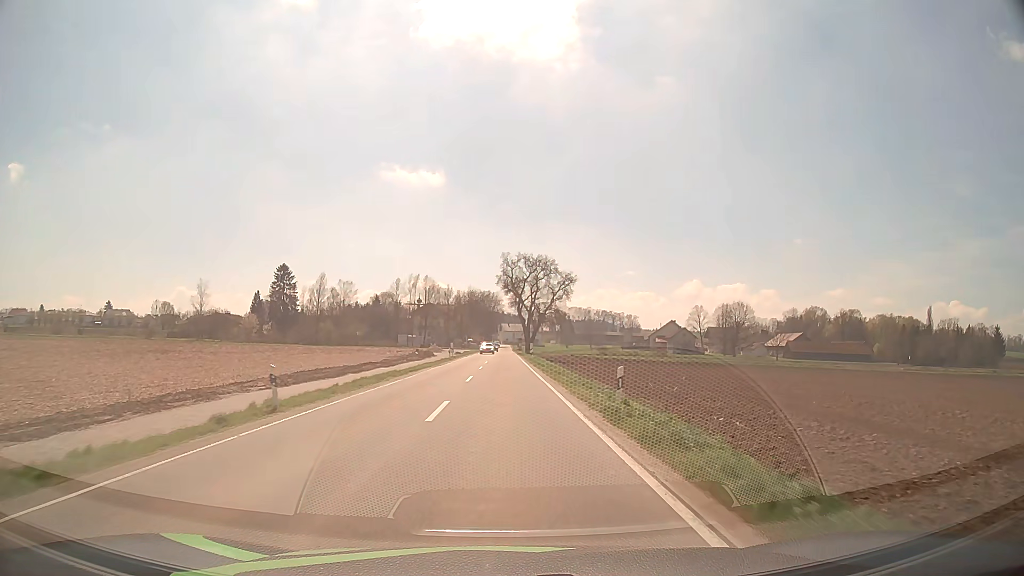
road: tertiary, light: Day
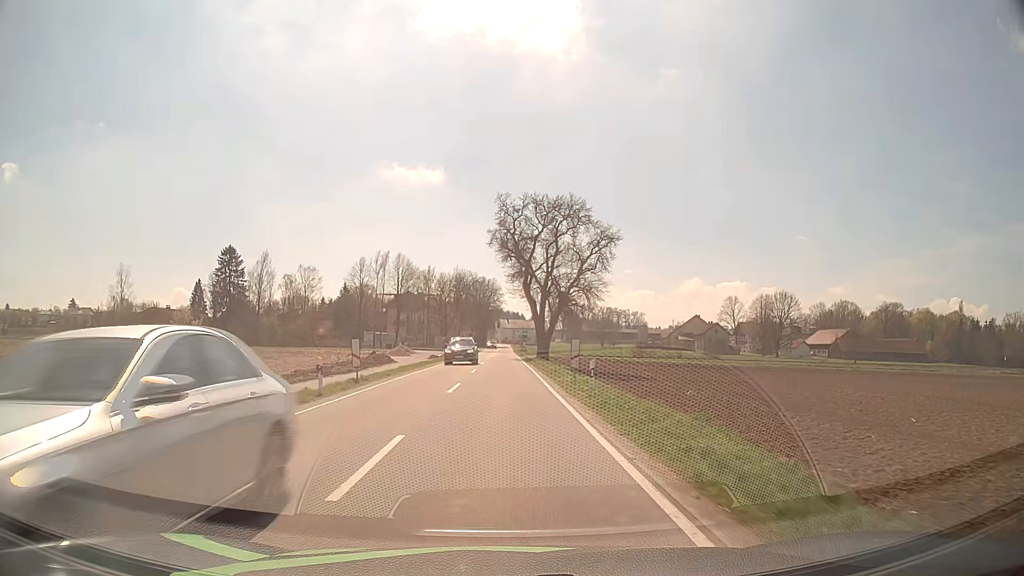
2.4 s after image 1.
(0.0, +42.2) m; 0°
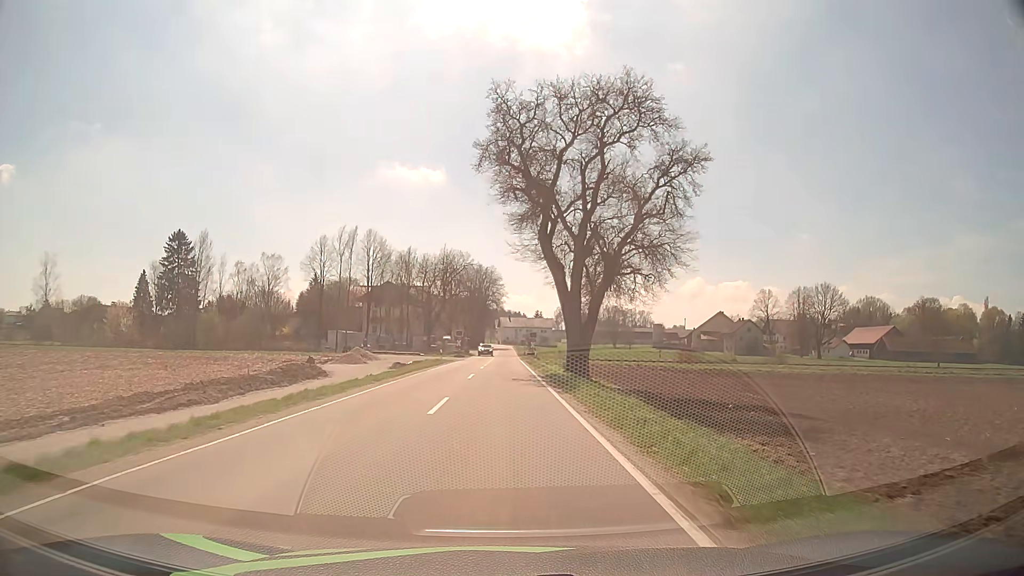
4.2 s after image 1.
(0.0, +29.2) m; 0°
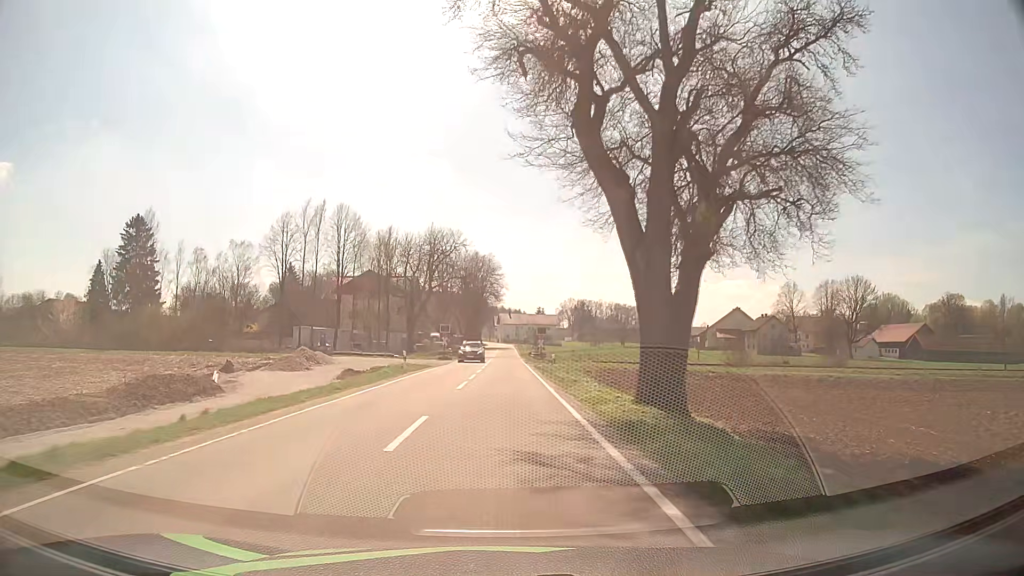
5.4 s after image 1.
(0.0, +18.1) m; 0°
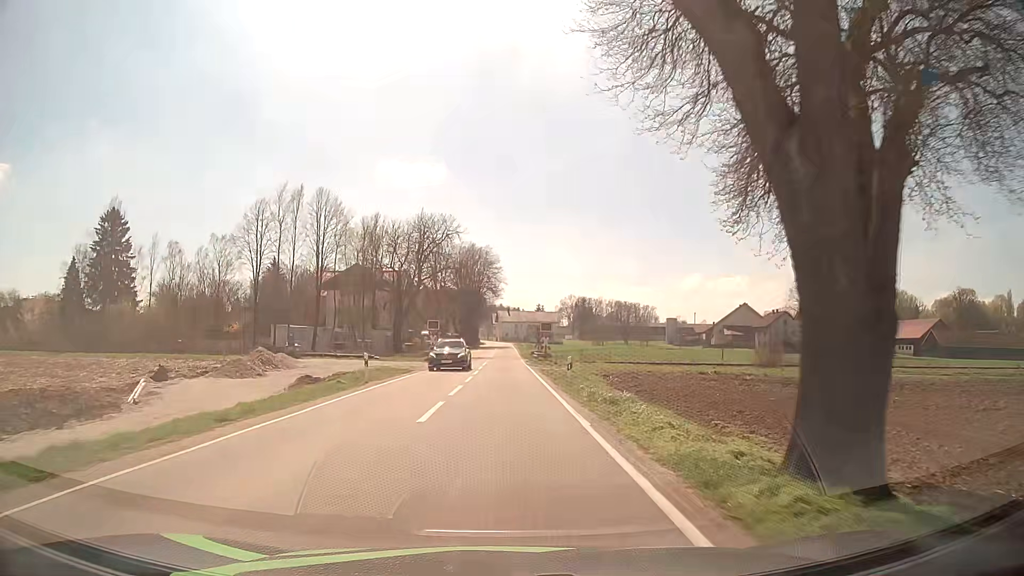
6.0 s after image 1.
(0.0, +8.6) m; 0°
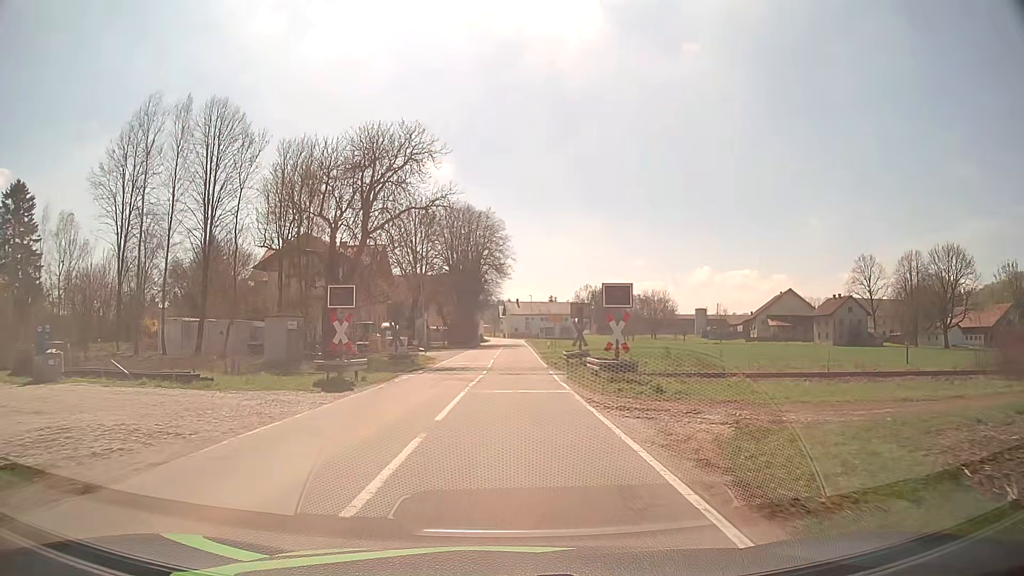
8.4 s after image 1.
(-0.1, +30.2) m; -1°
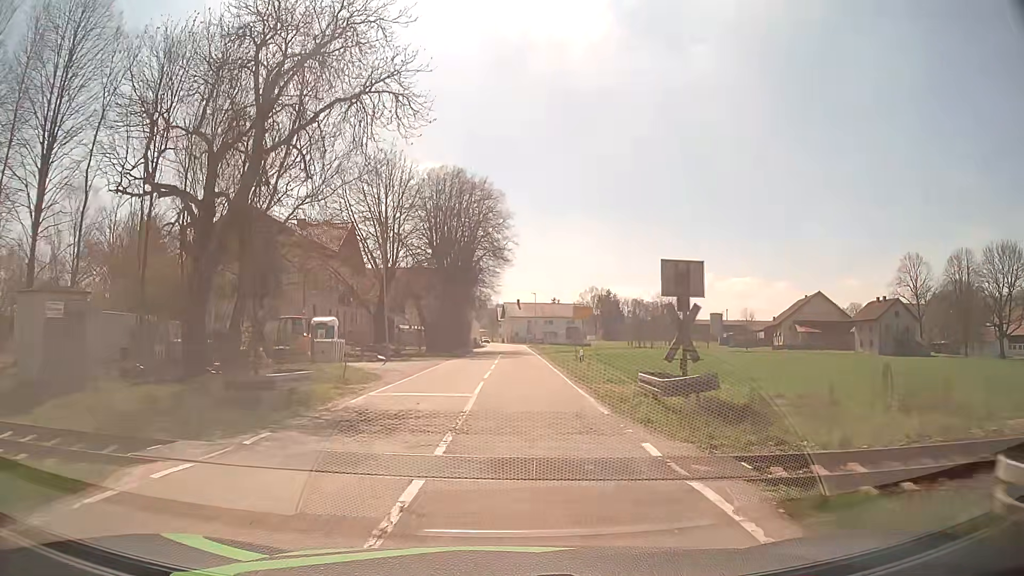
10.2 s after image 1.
(-0.1, +18.9) m; 0°
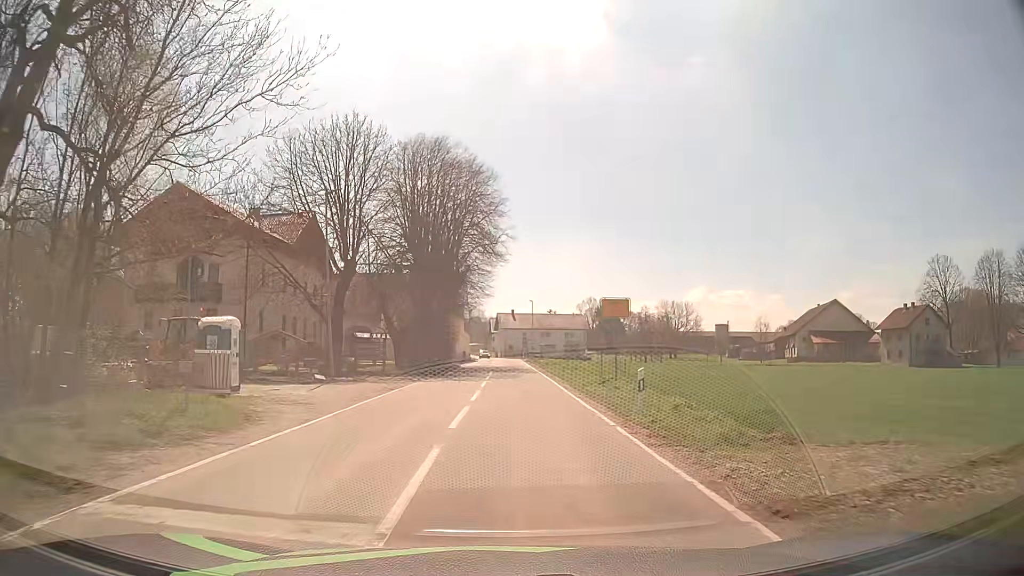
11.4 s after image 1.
(+0.1, +12.2) m; 0°
(0, +10) (0, +20) (+1, +30) (+1, +40) (+1, +50) (+2, +60) (+2, +70) (+1, +80) (+1, +90) (+1, +100) m
